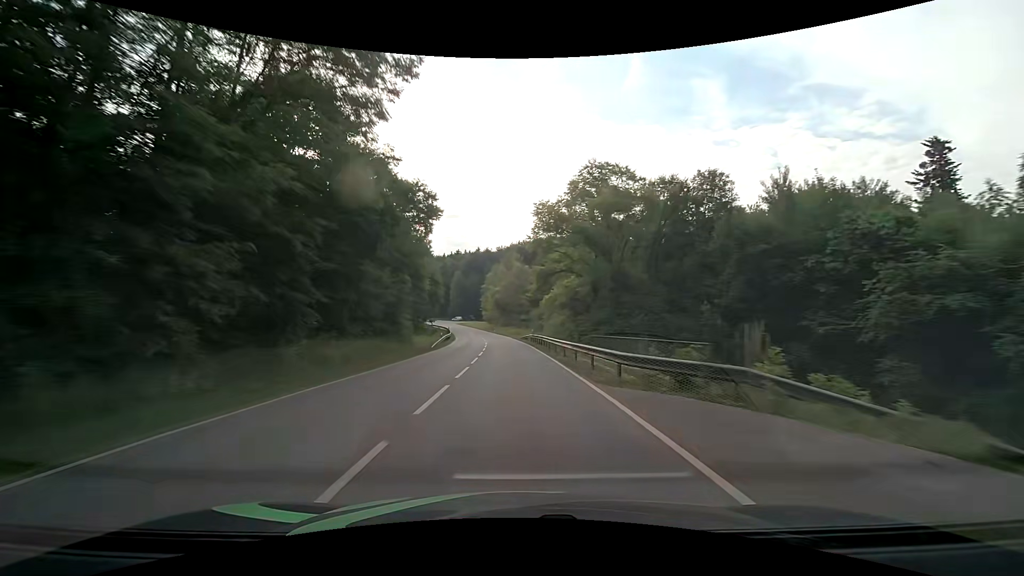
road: secondary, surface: asphalt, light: Day
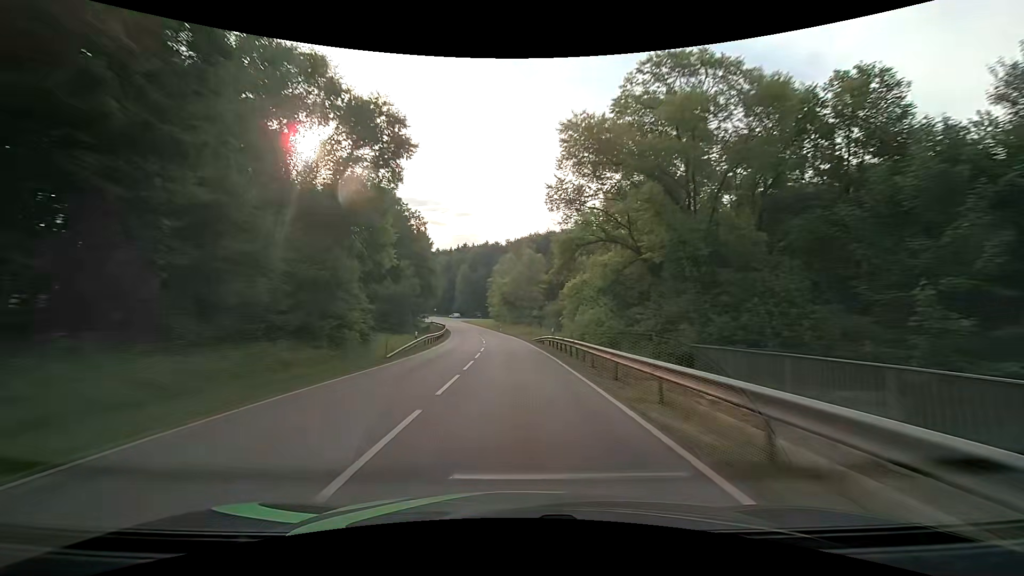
(-0.2, +15.8) m; -1°
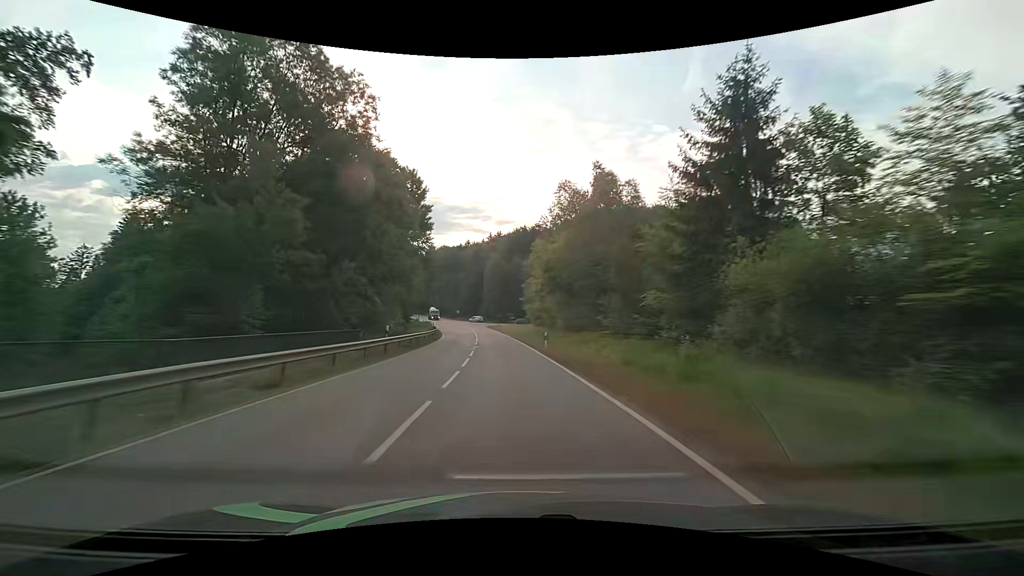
(-1.7, +47.4) m; -5°
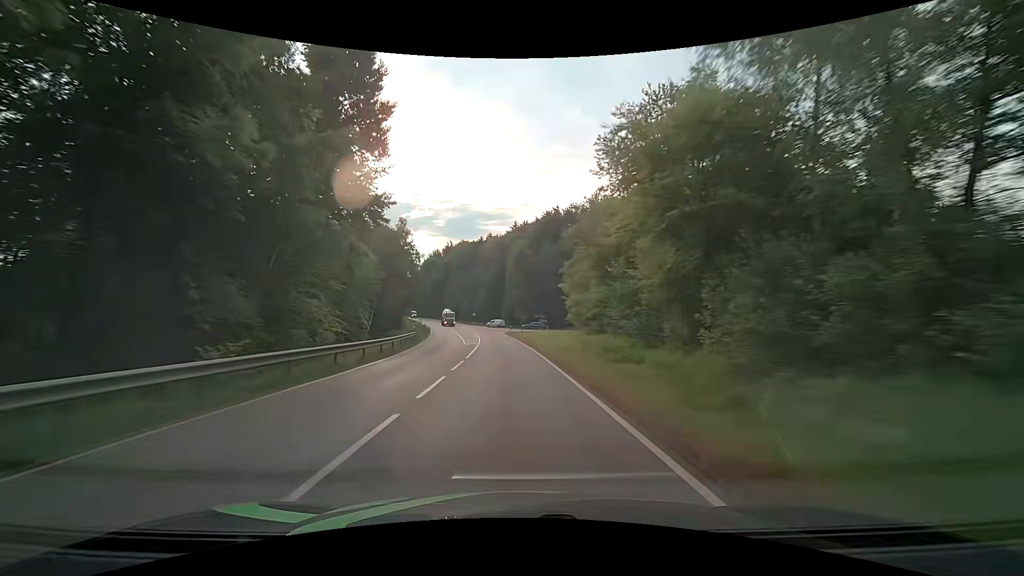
(-0.8, +31.5) m; -4°
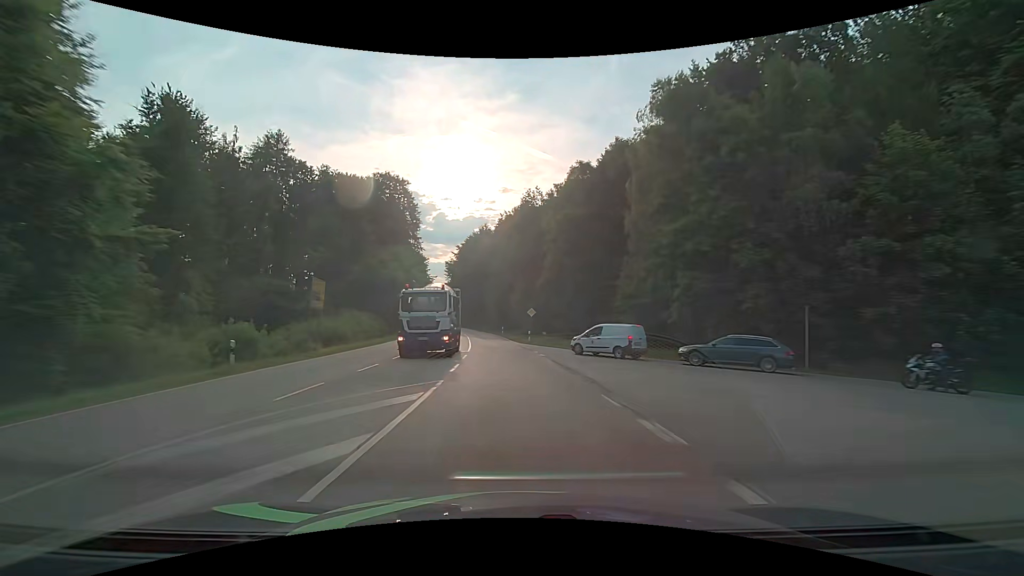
(-4.8, +78.3) m; -8°
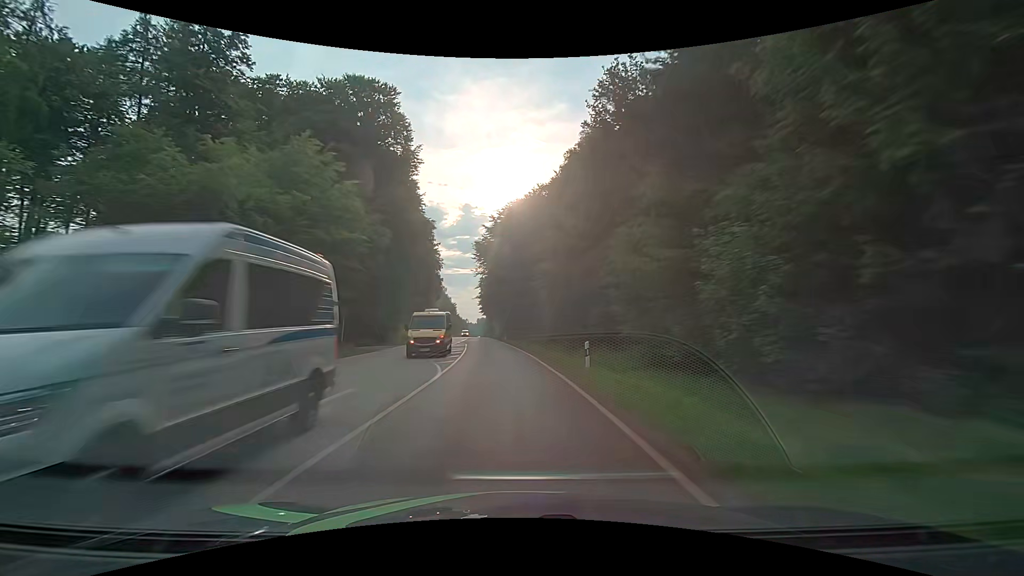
(-2.3, +46.9) m; -6°
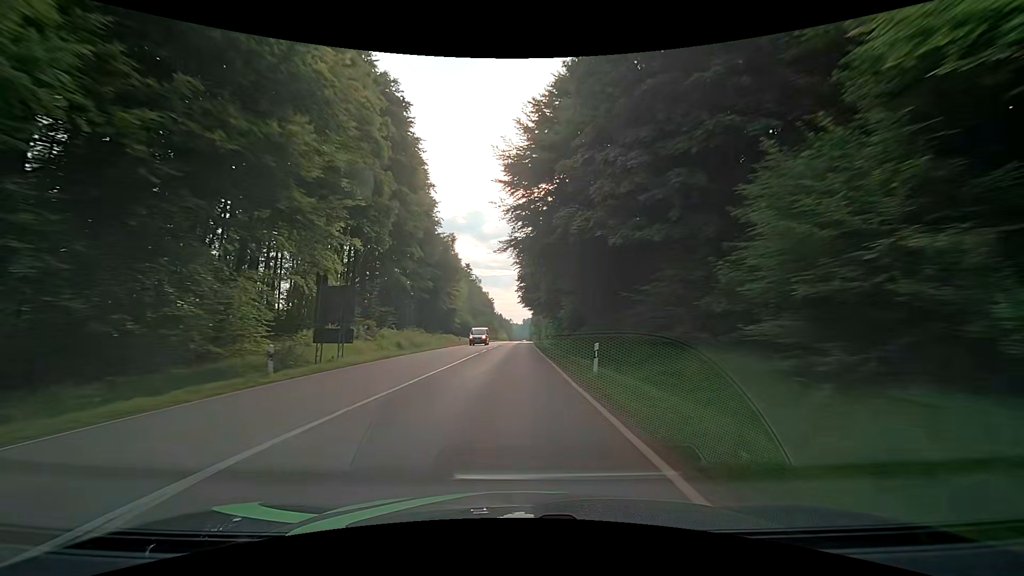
(-2.4, +45.8) m; -5°
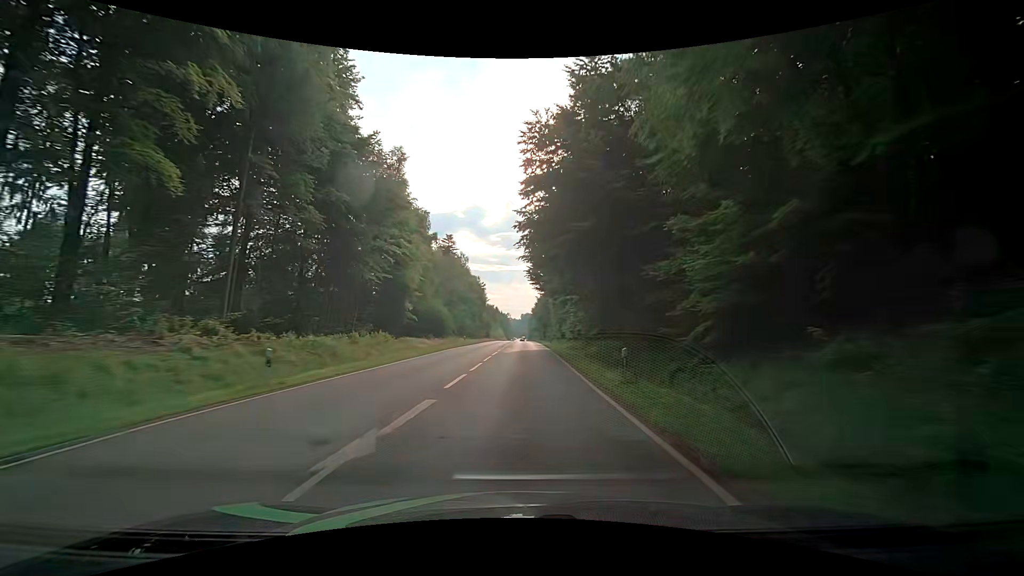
(-0.2, +44.3) m; 0°
(0, +10) (0, +20) (0, +30) (0, +40) (+1, +50) (+1, +60) (+1, +70) (+1, +80) (+1, +90) (+2, +100) m
